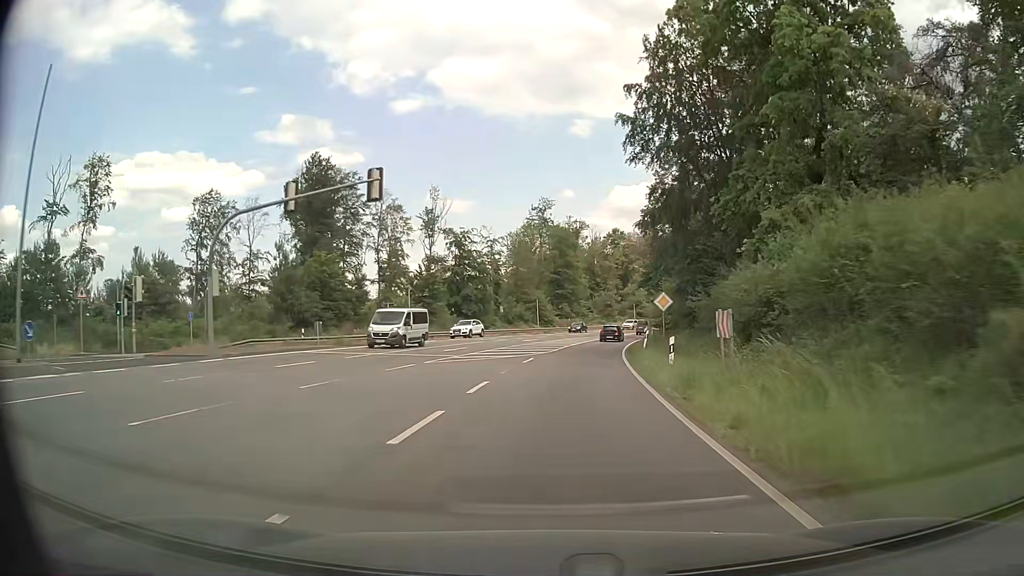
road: primary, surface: asphalt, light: Day
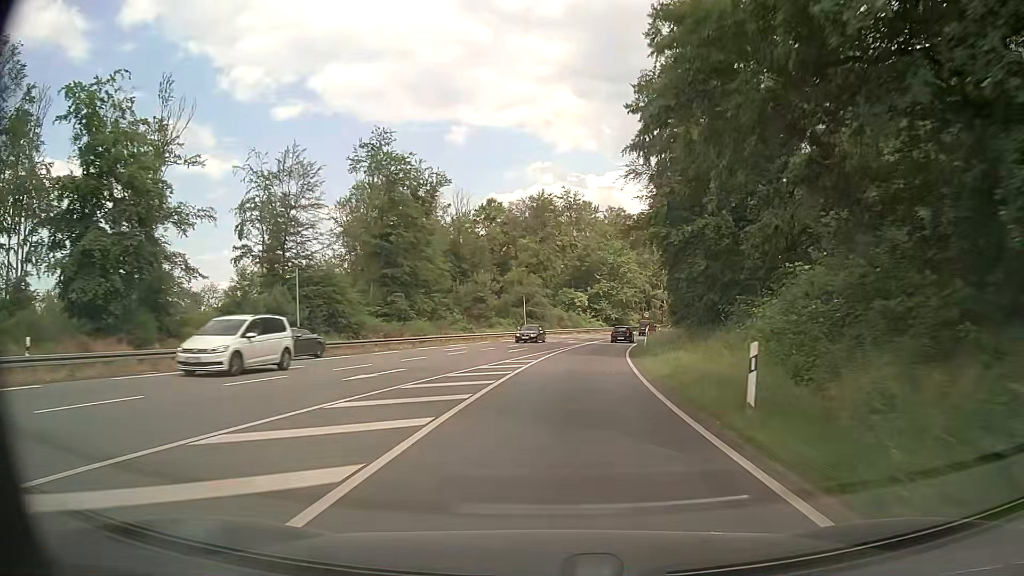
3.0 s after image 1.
(+5.0, +55.7) m; +10°
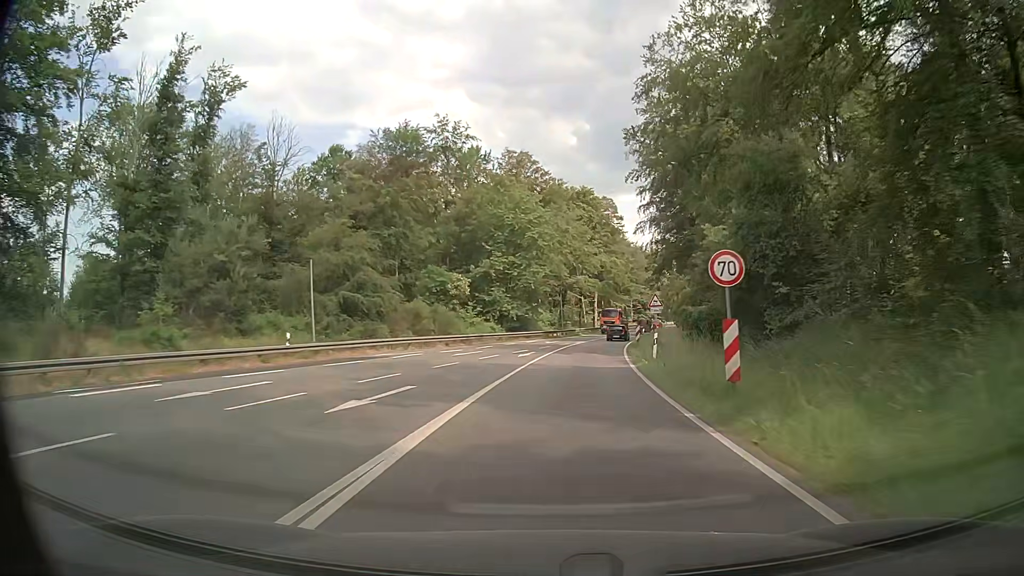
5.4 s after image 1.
(+3.5, +44.7) m; +9°
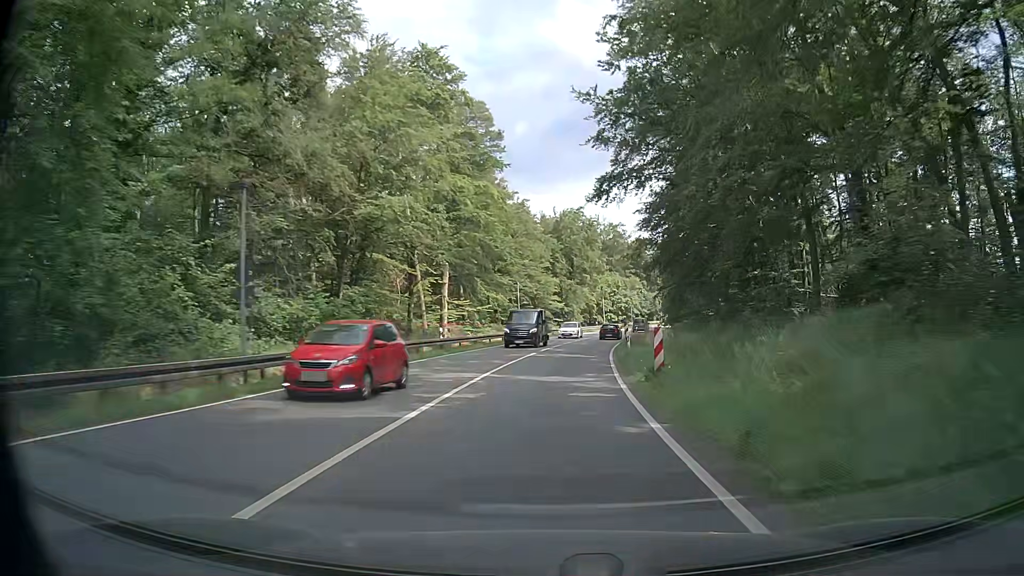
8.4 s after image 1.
(+5.6, +56.1) m; +11°
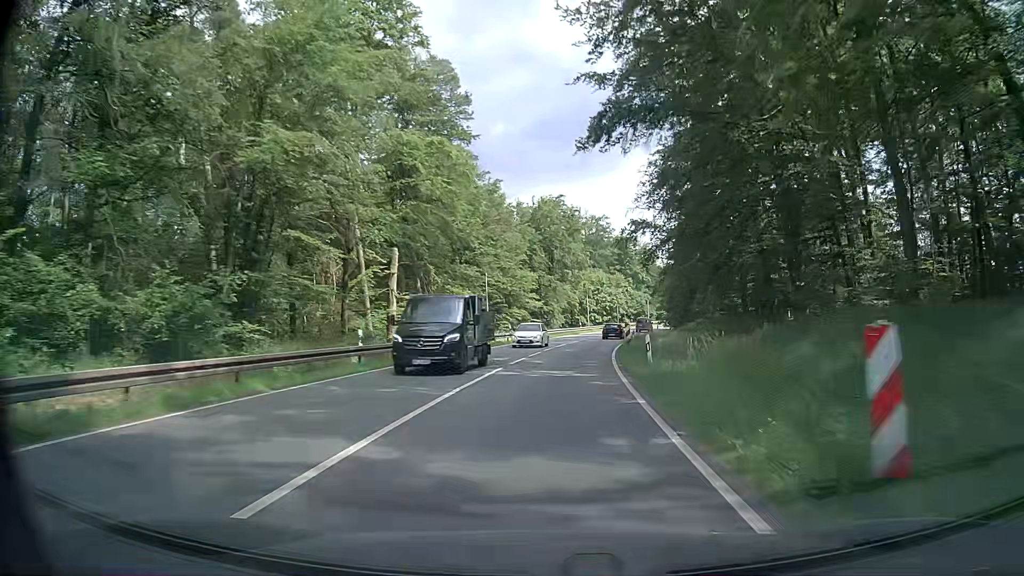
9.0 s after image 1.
(+0.1, +11.3) m; +1°
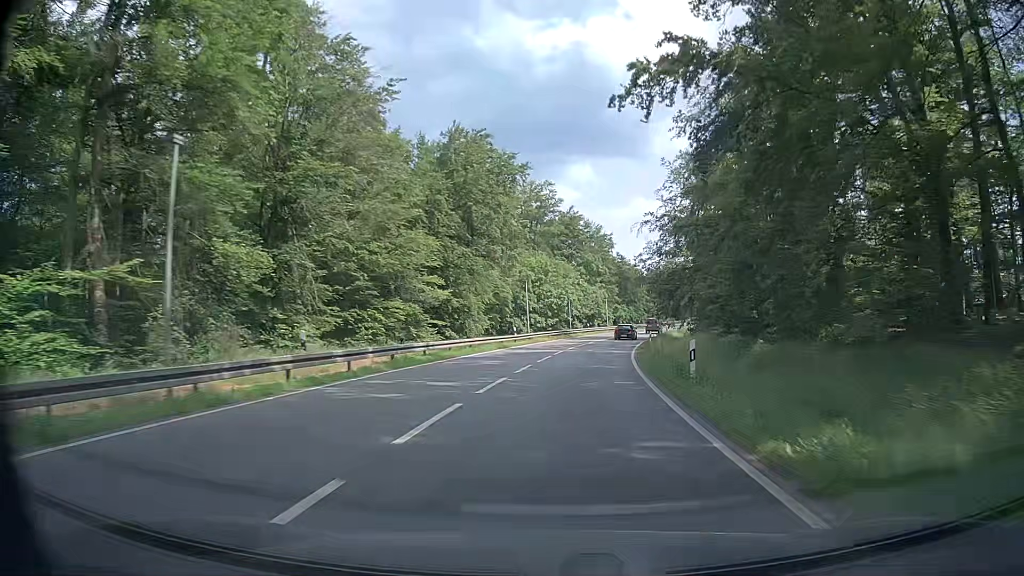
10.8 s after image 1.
(+1.6, +34.0) m; +5°
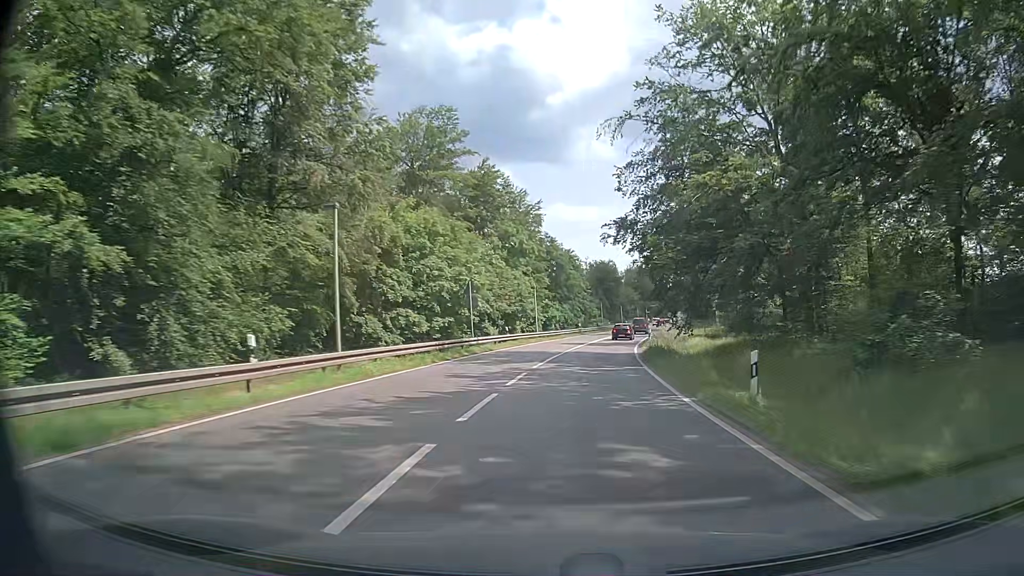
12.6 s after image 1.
(+2.3, +33.9) m; +8°
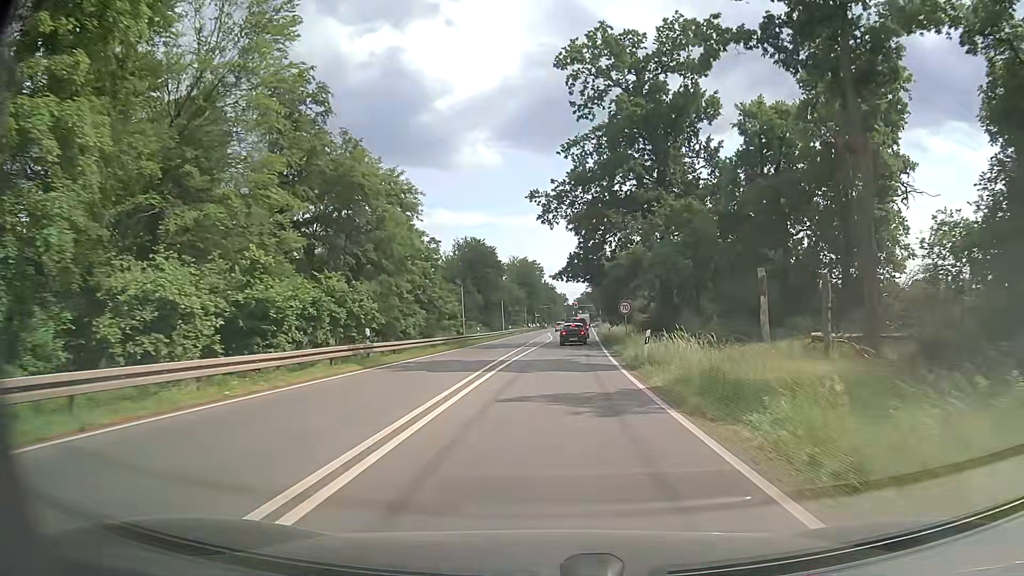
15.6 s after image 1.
(+5.8, +55.2) m; +10°
(0, +10) (0, +20) (0, +30) (+1, +40) (+1, +50) (+2, +60) (+3, +70) (+4, +80) (+4, +90) (+5, +100) m
